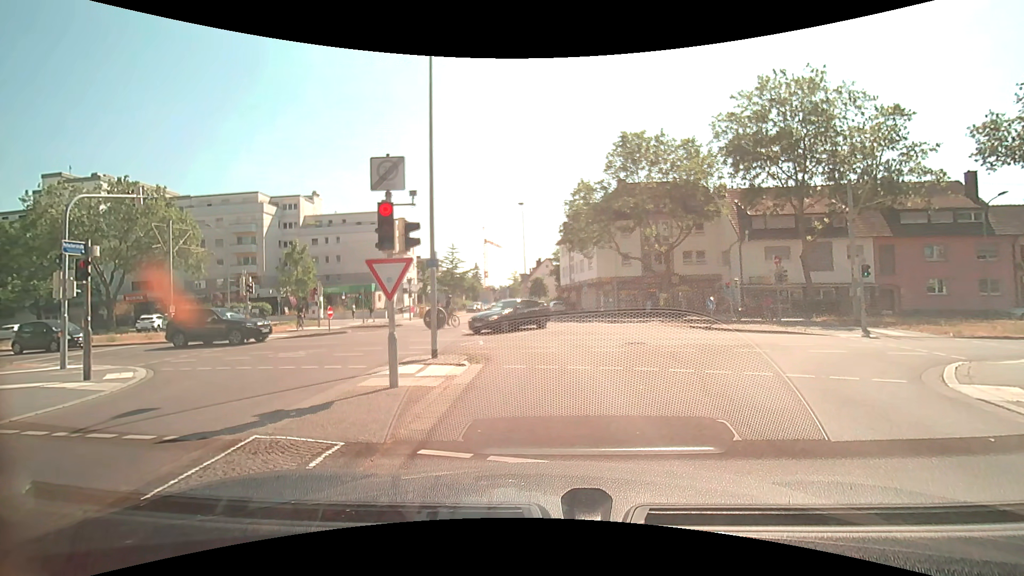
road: residential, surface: asphalt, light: Day
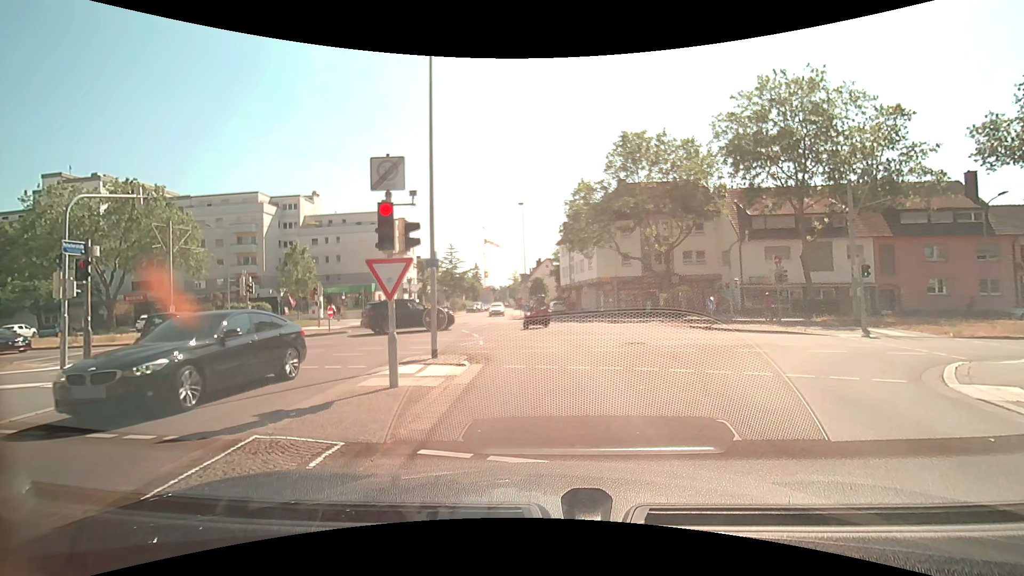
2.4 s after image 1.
(0.0, 0.0) m; 0°
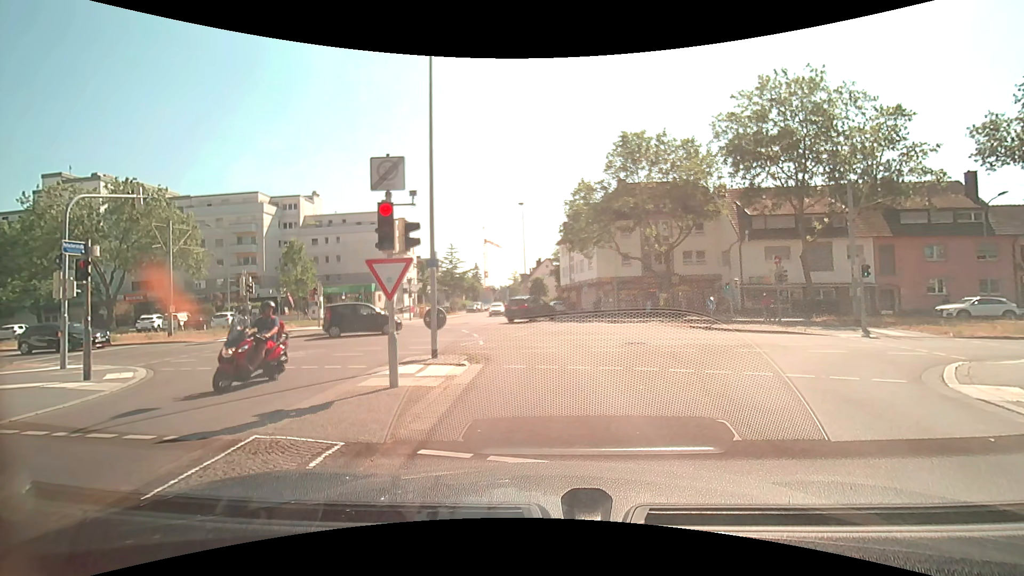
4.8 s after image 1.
(0.0, 0.0) m; 0°
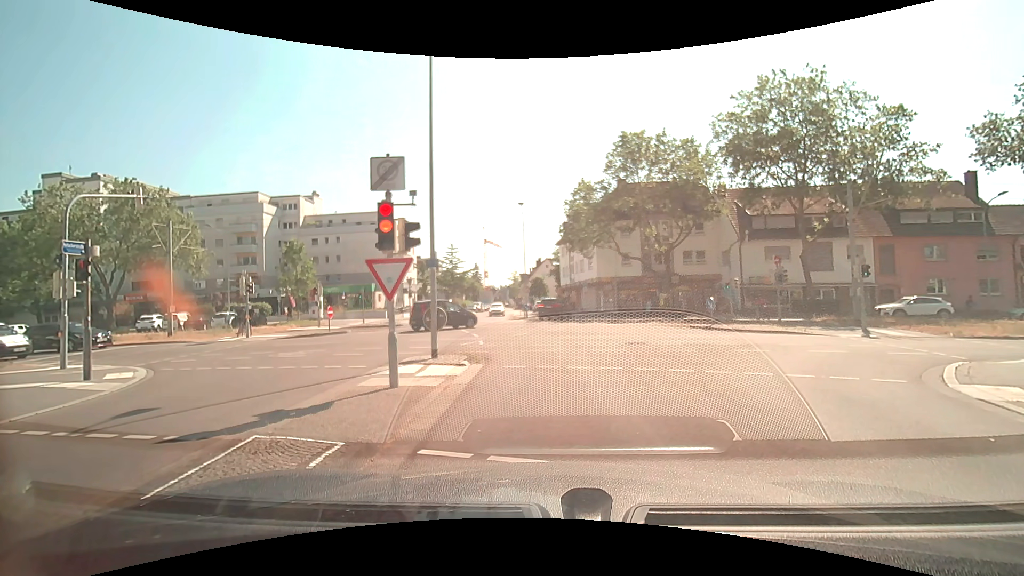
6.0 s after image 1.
(0.0, 0.0) m; 0°
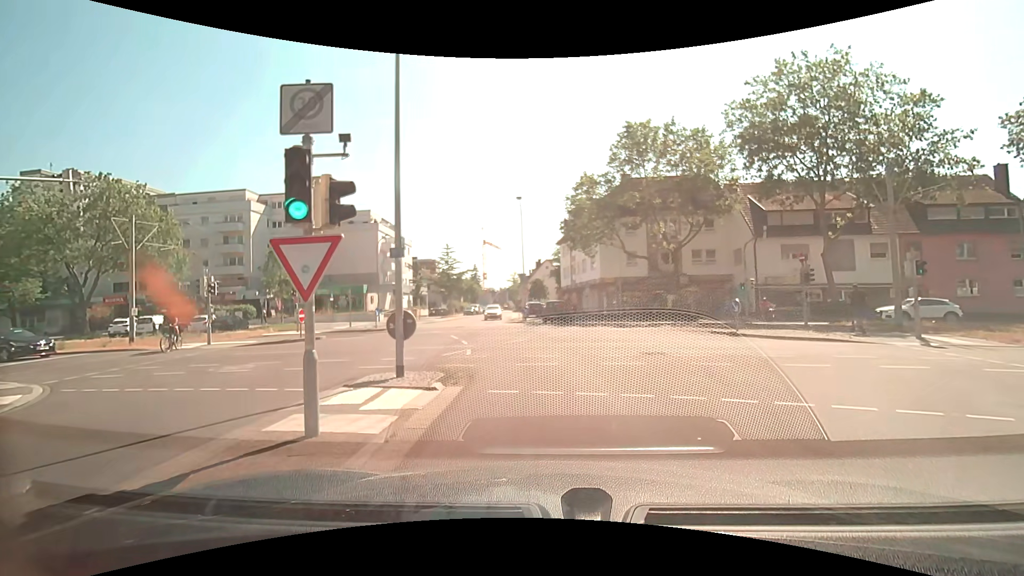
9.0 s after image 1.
(0.0, +3.3) m; 0°
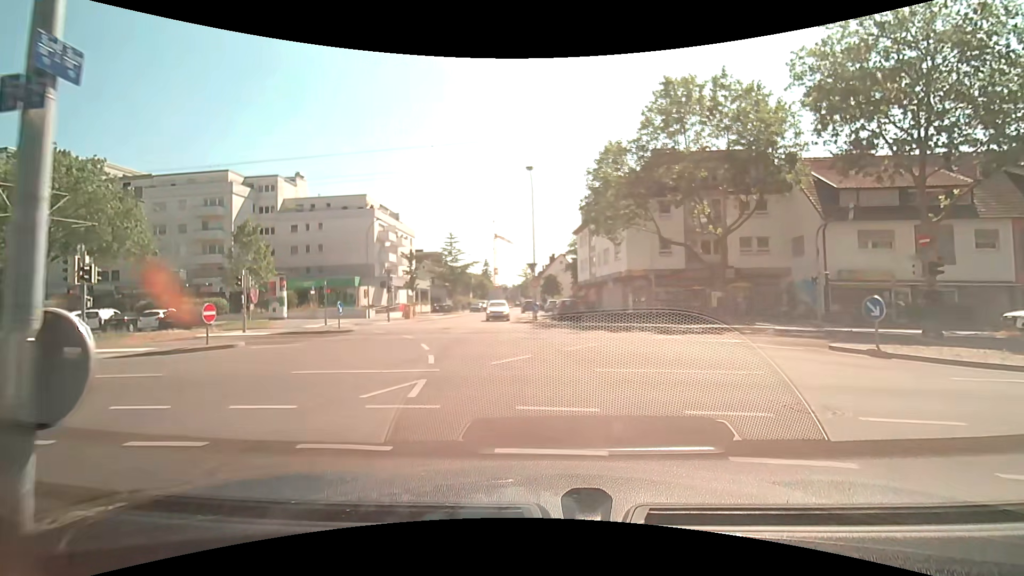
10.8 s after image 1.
(0.0, +7.5) m; -1°
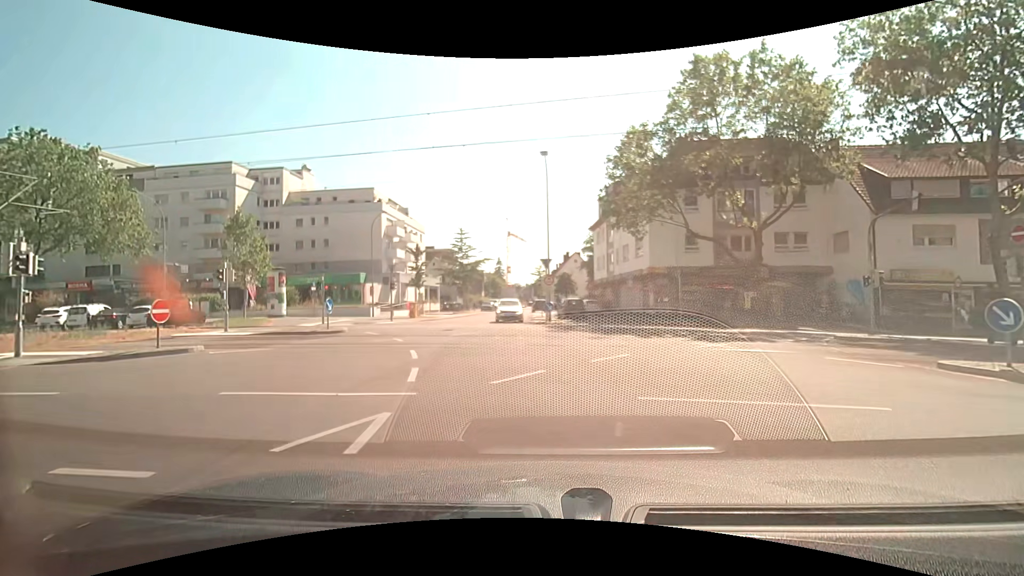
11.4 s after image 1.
(0.0, +2.8) m; -2°
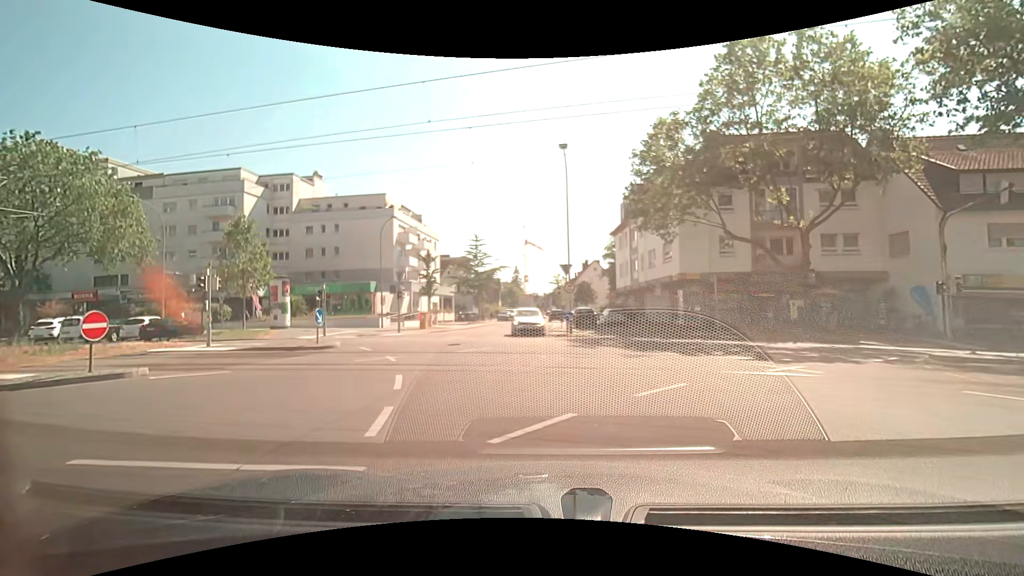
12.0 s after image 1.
(0.0, +2.8) m; -1°
